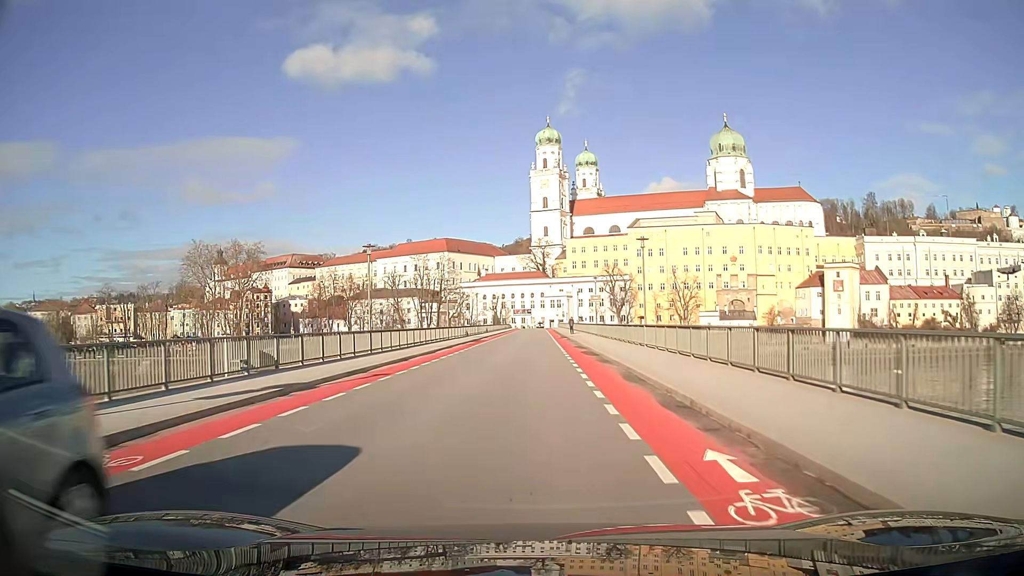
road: primary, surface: asphalt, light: Day
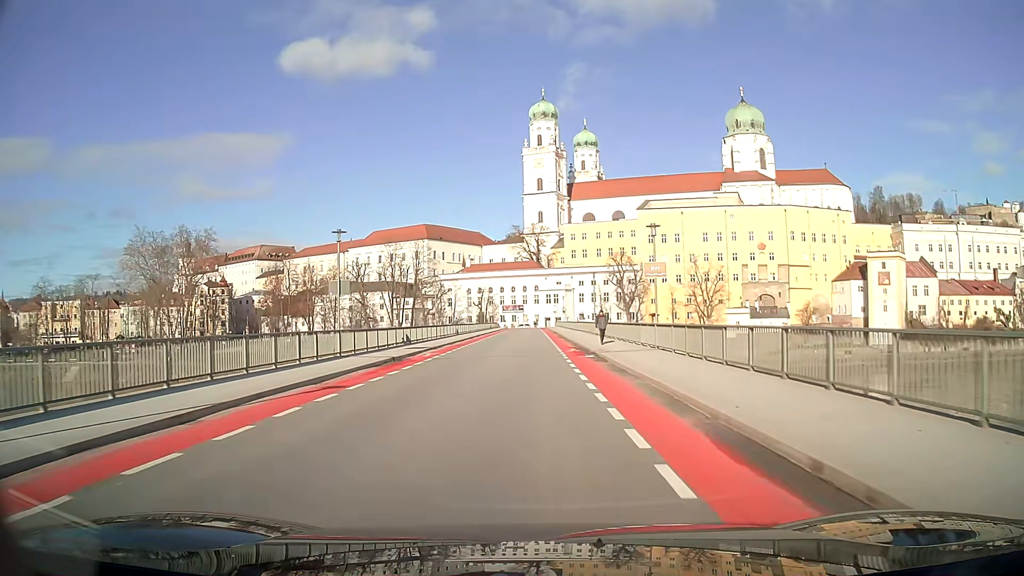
(+0.1, +30.1) m; +1°
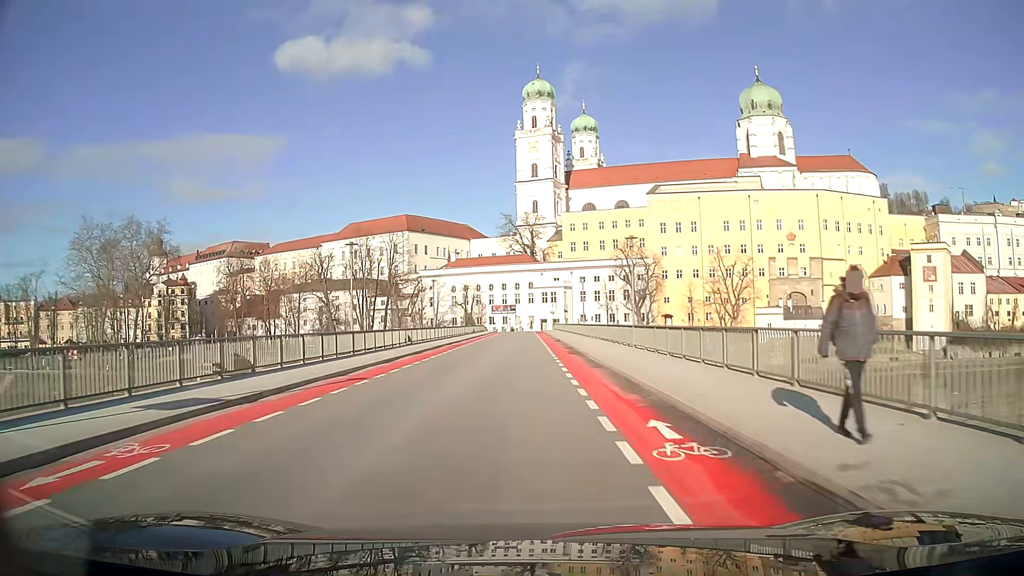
(+0.1, +23.1) m; 0°
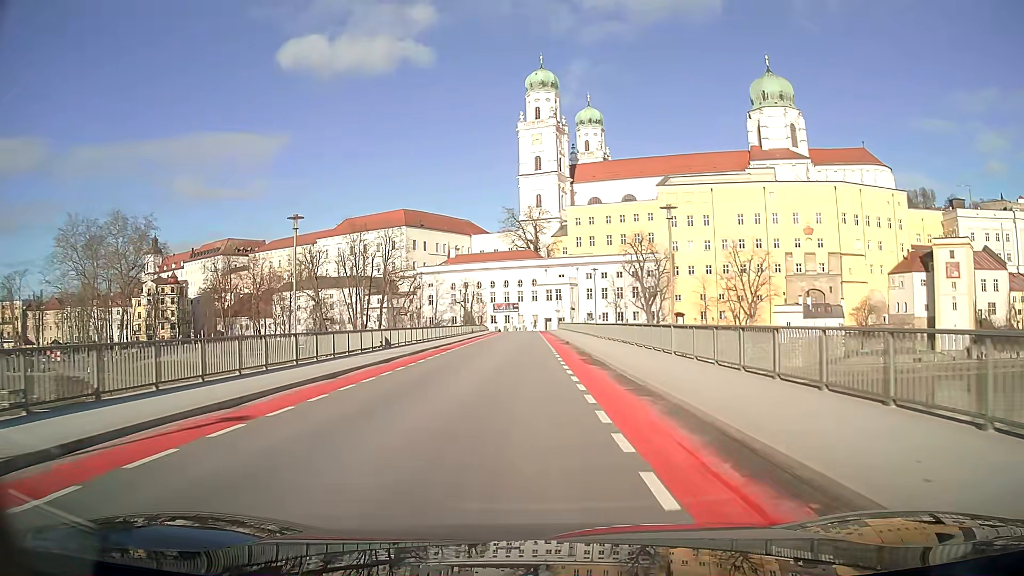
(0.0, +7.7) m; 0°
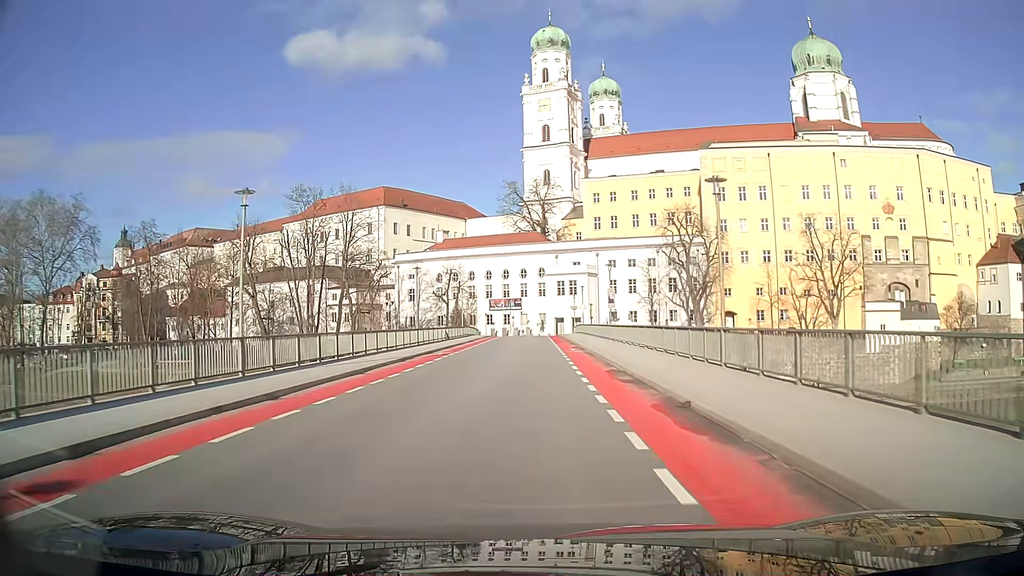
(-0.2, +31.2) m; 0°
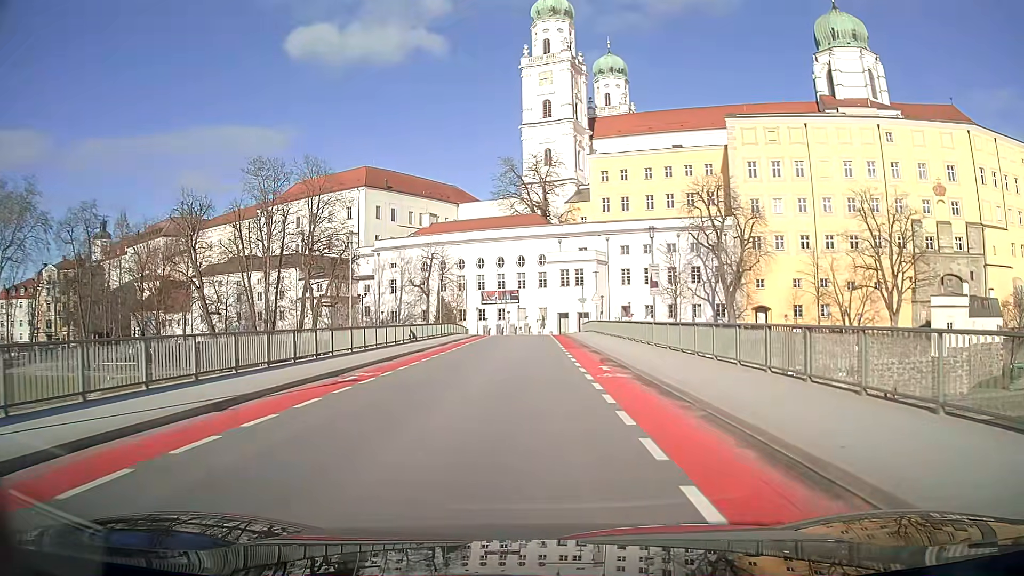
(0.0, +15.7) m; 0°
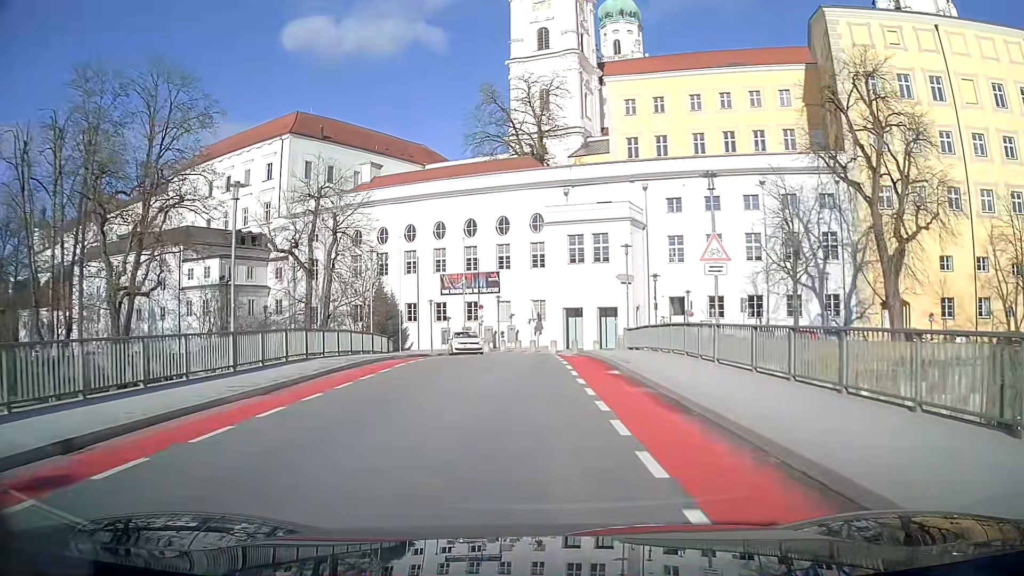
(+0.1, +36.5) m; 0°
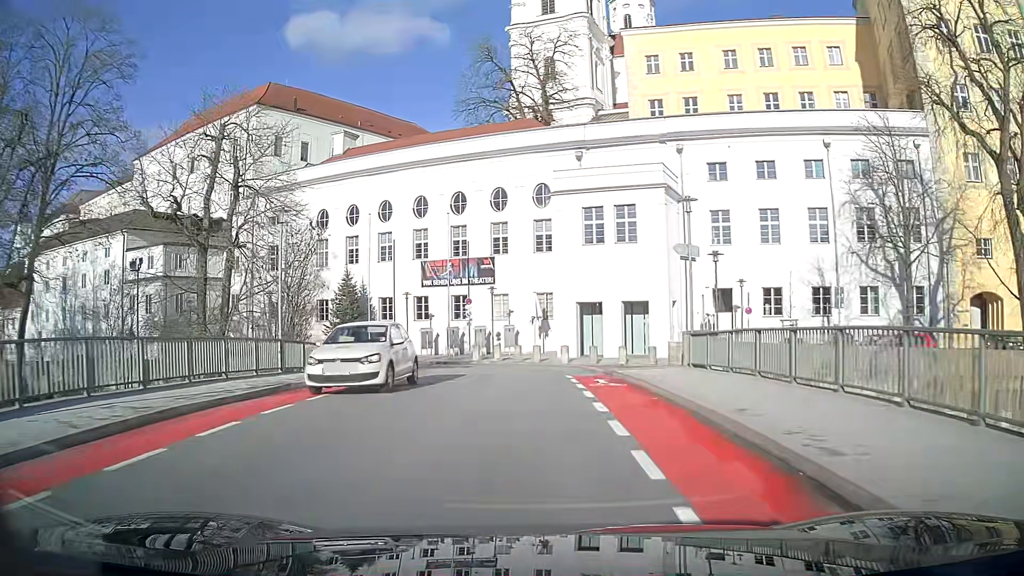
(0.0, +12.4) m; 0°
